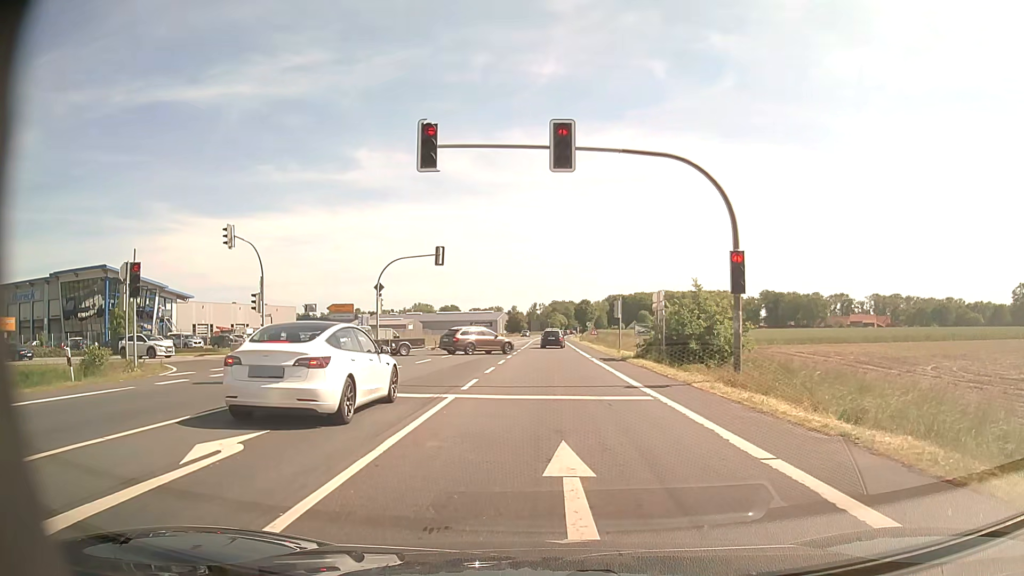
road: primary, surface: asphalt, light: Day
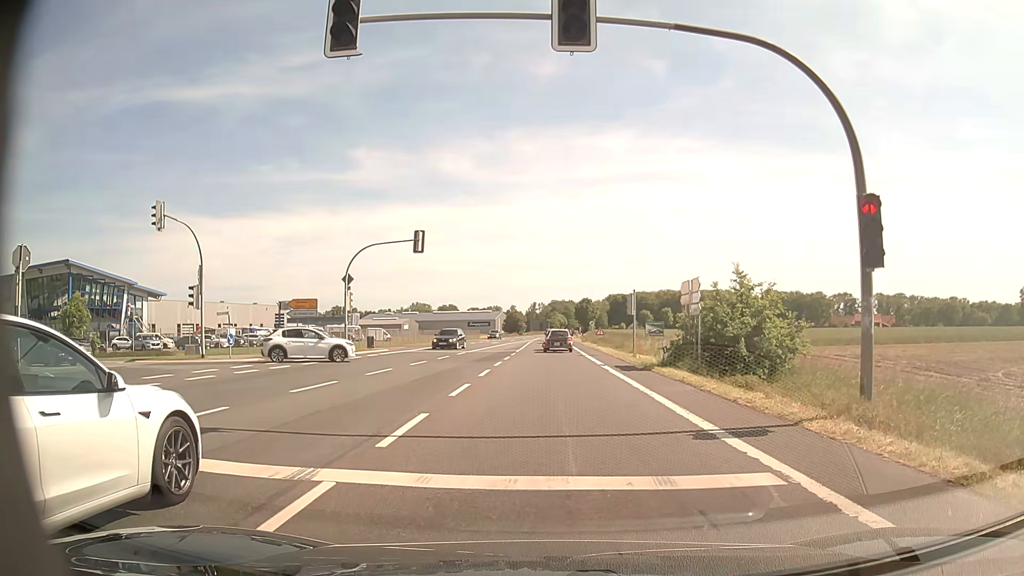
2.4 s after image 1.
(0.0, +7.3) m; 0°
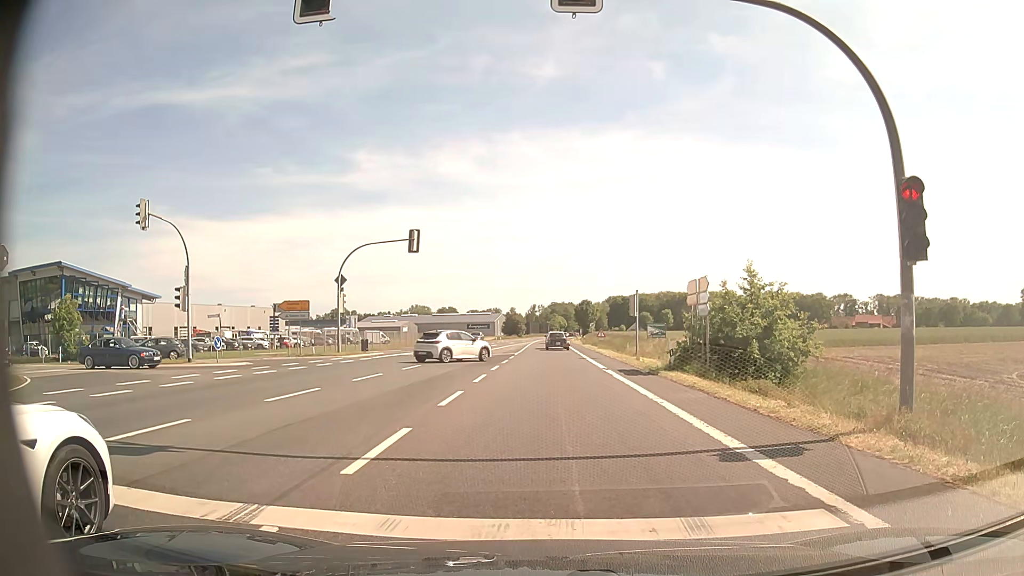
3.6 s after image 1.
(0.0, +1.2) m; +2°
(0, +10) (-1, +20) (-1, +30) (-1, +40) (-2, +50) (-2, +60) (-2, +70) (-2, +80) (-2, +90) (-2, +100) m
